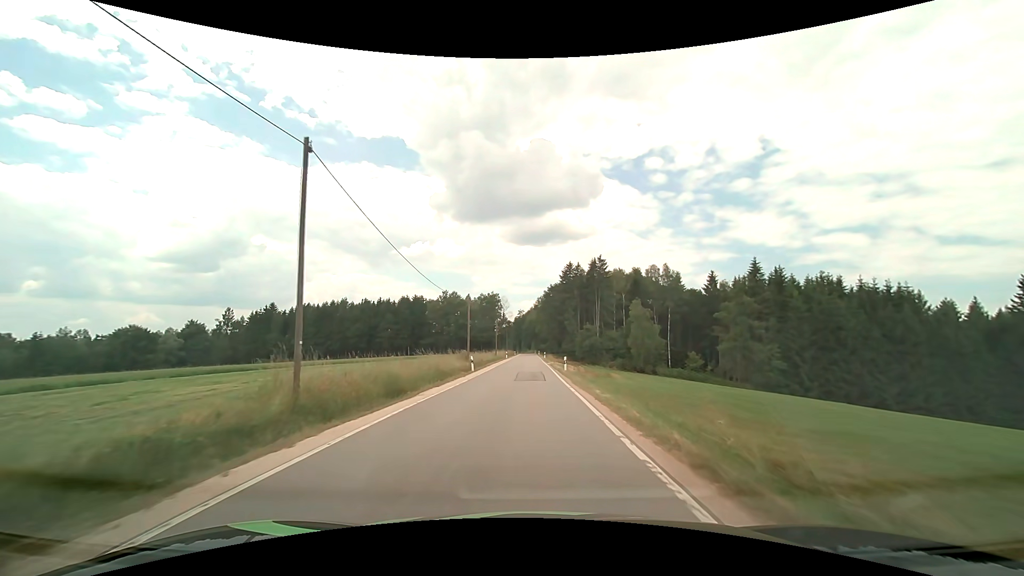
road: tertiary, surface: asphalt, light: Day
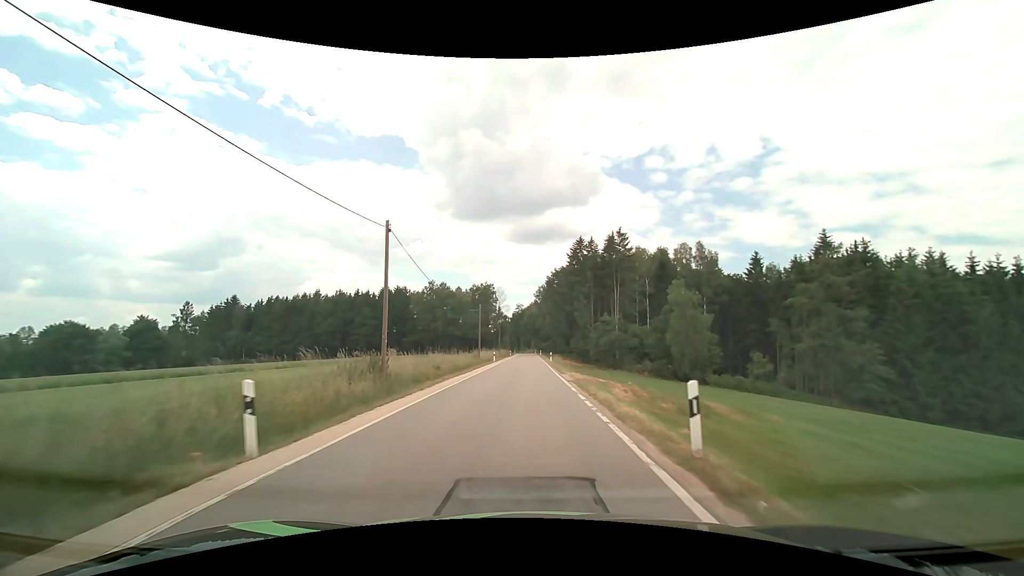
(0.0, +25.8) m; 0°
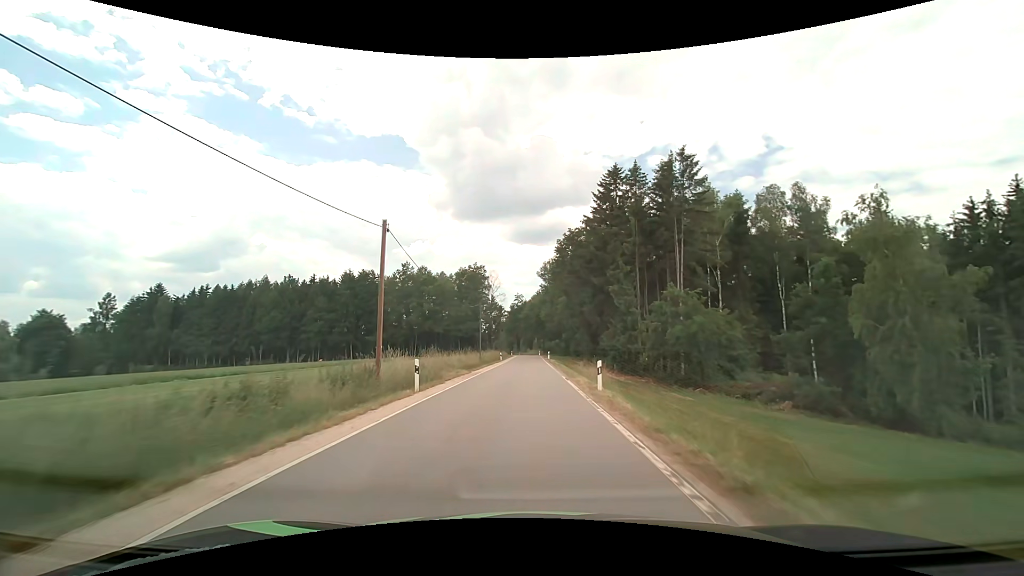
(0.0, +36.8) m; 0°
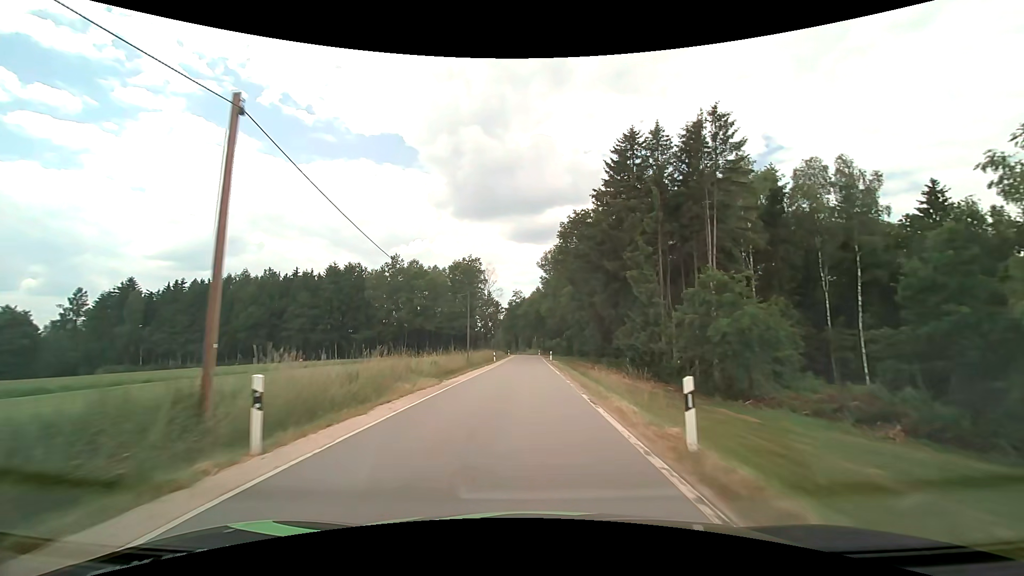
(0.0, +9.5) m; 0°
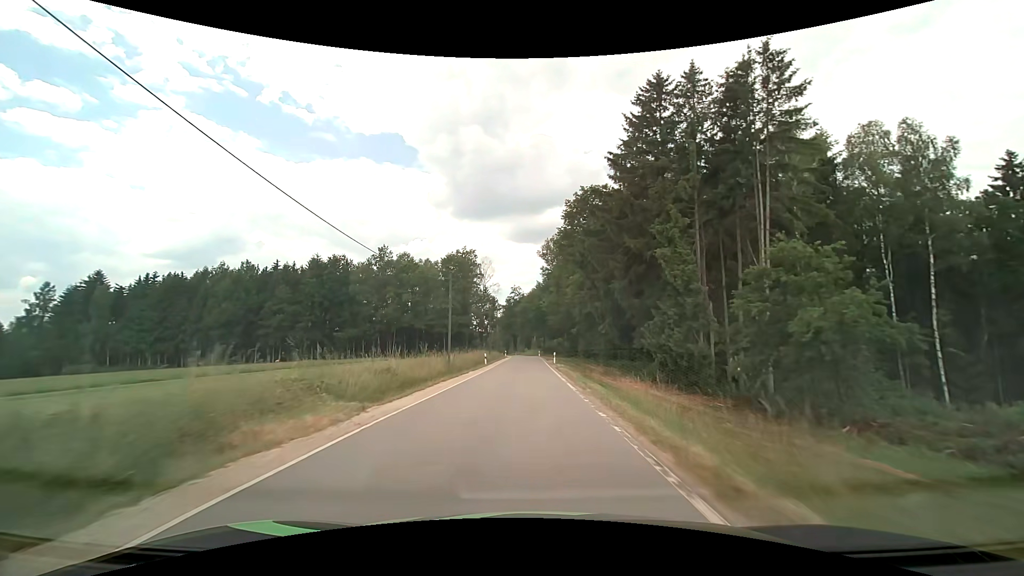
(0.0, +9.7) m; 0°
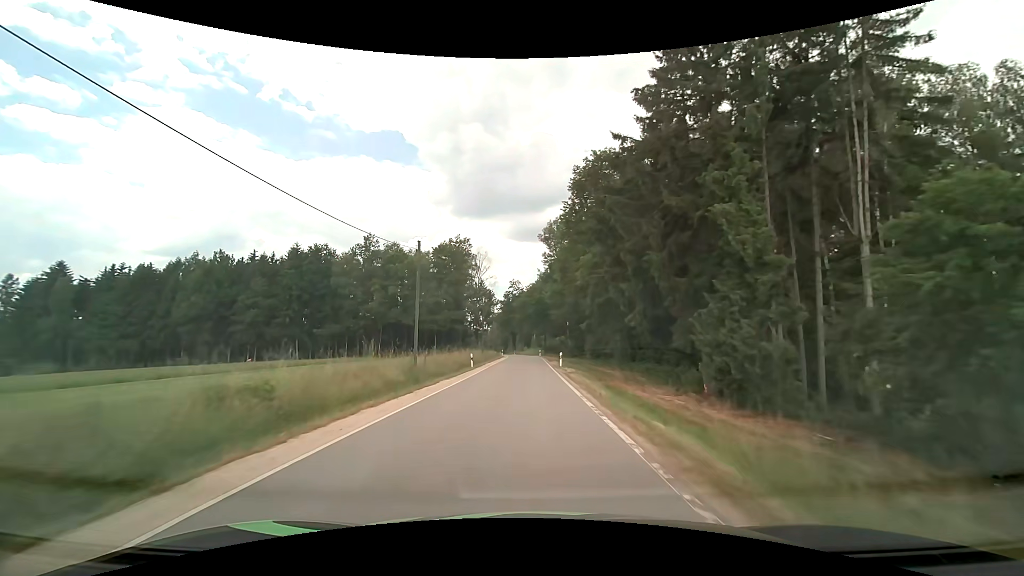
(0.0, +9.8) m; 0°
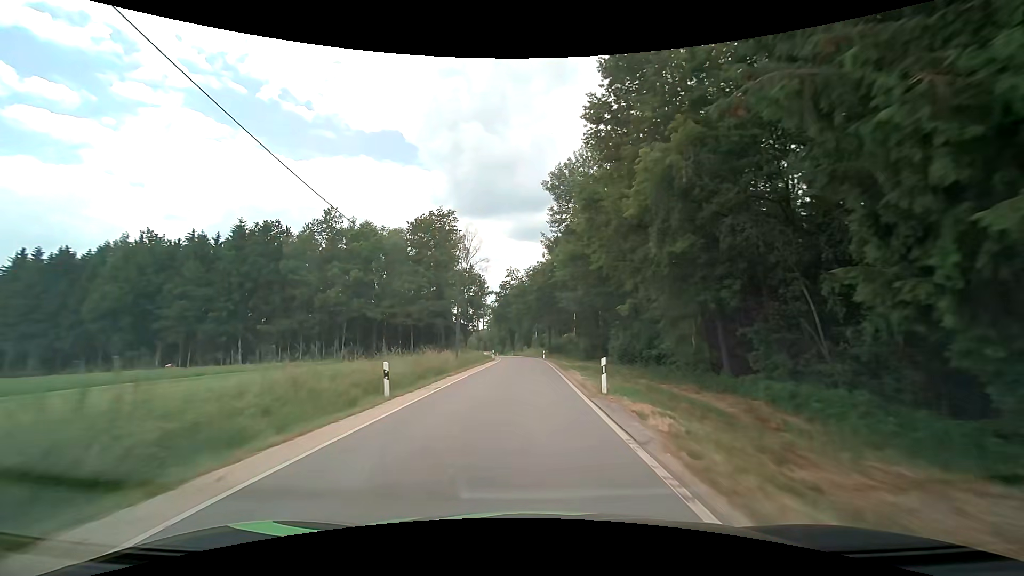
(0.0, +19.9) m; 0°
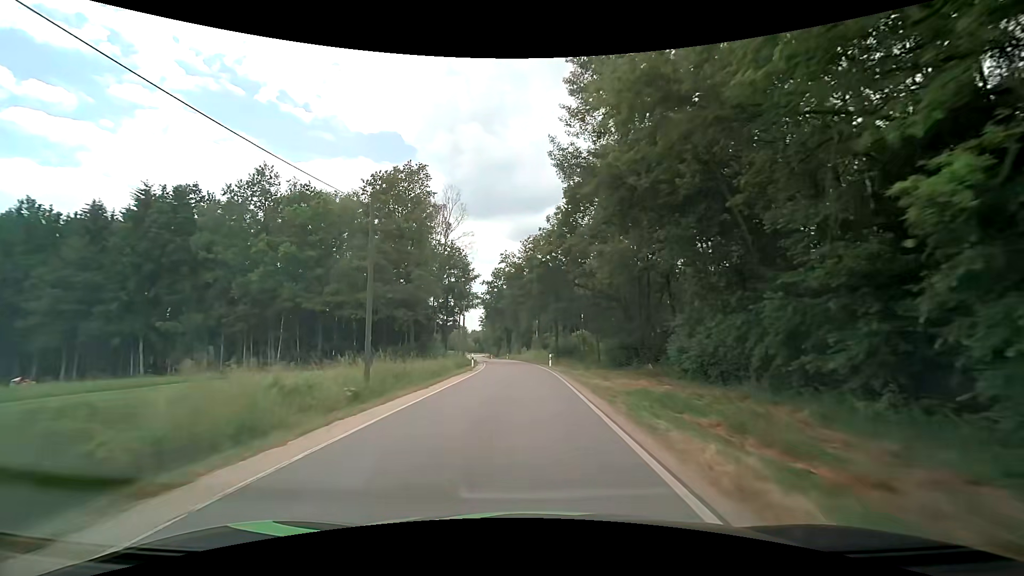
(0.0, +20.3) m; 0°
